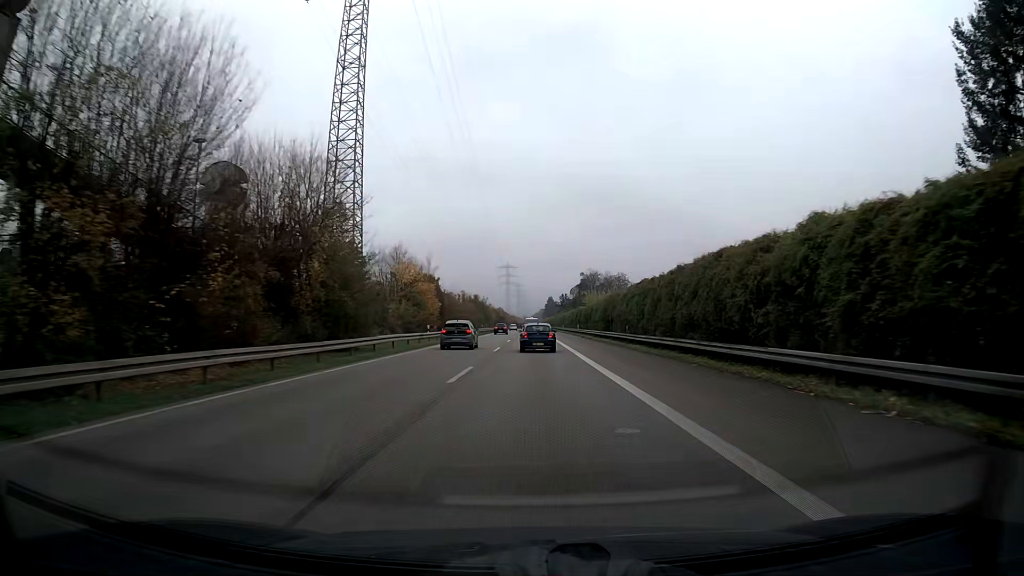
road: trunk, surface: asphalt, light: Day
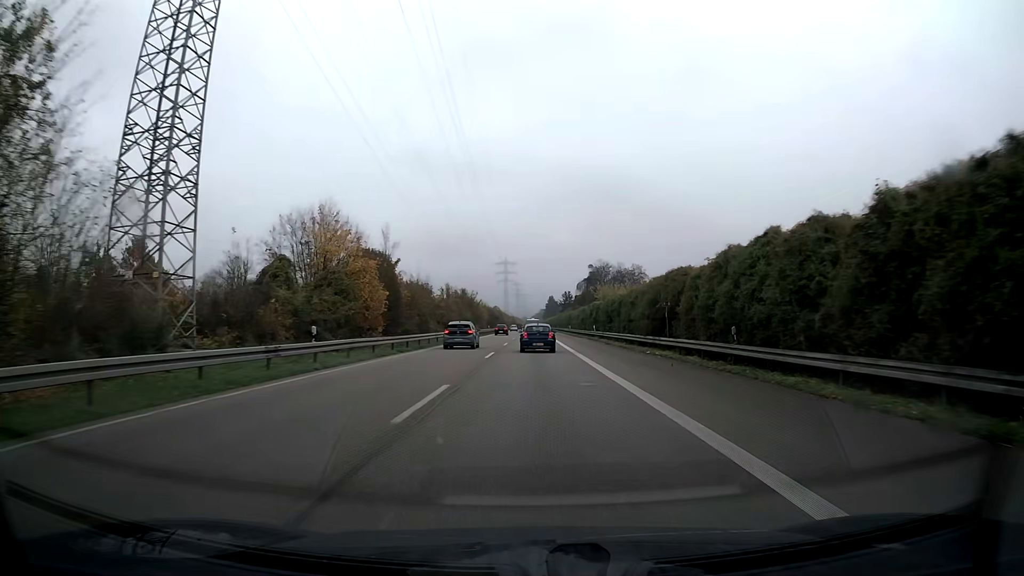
(0.0, +24.5) m; 0°
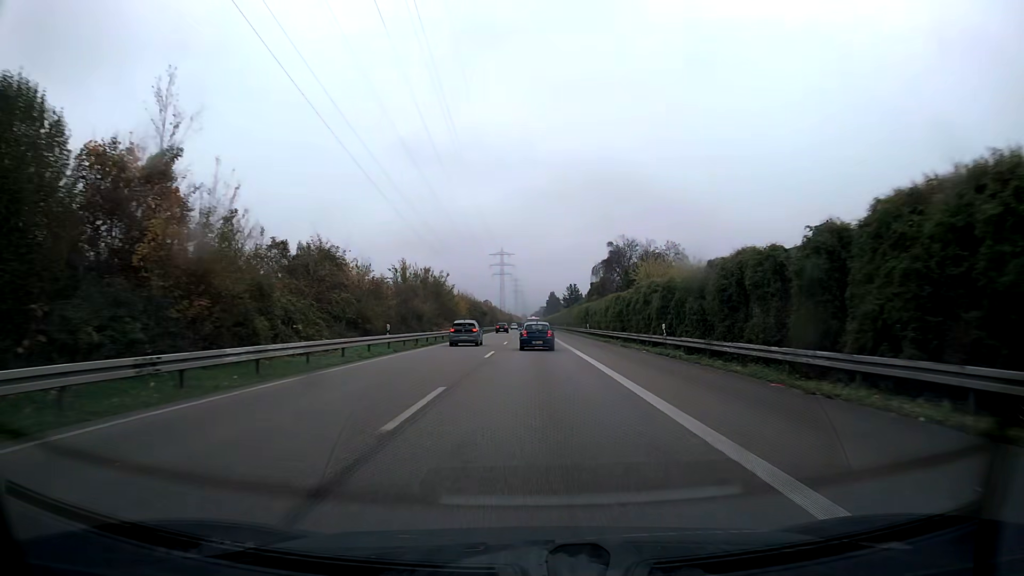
(+0.1, +37.1) m; 0°
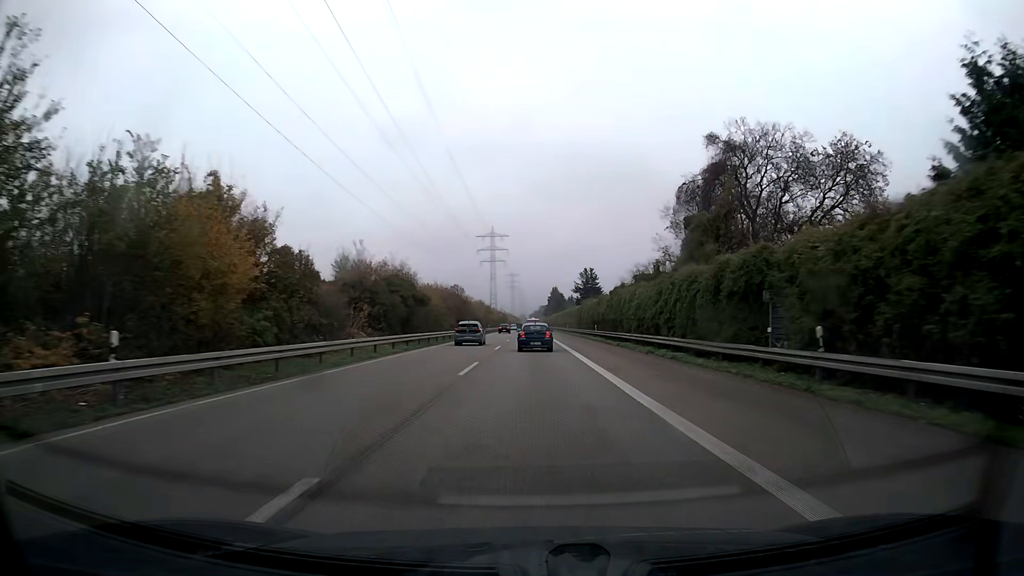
(0.0, +62.8) m; 0°
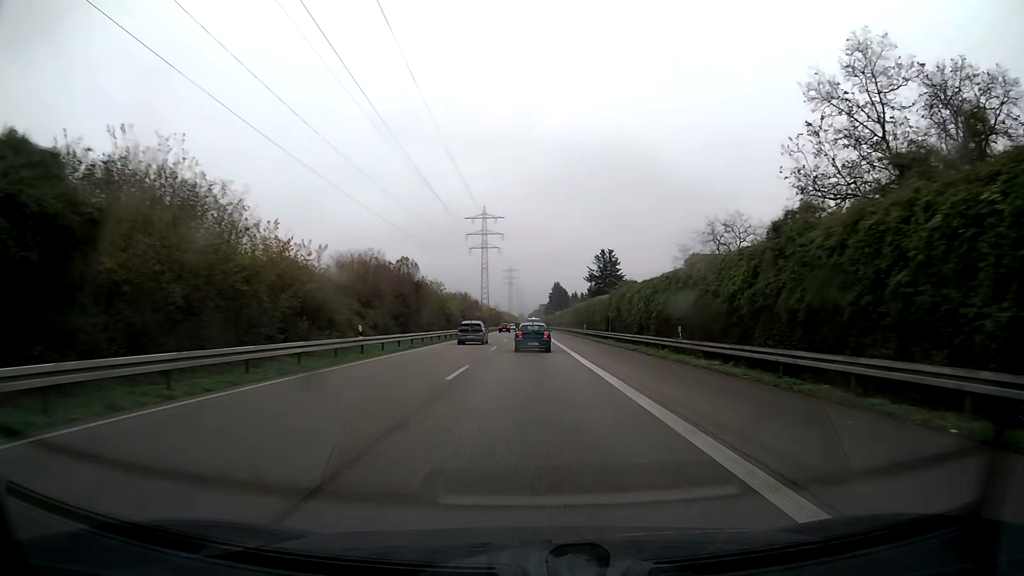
(0.0, +38.2) m; 0°
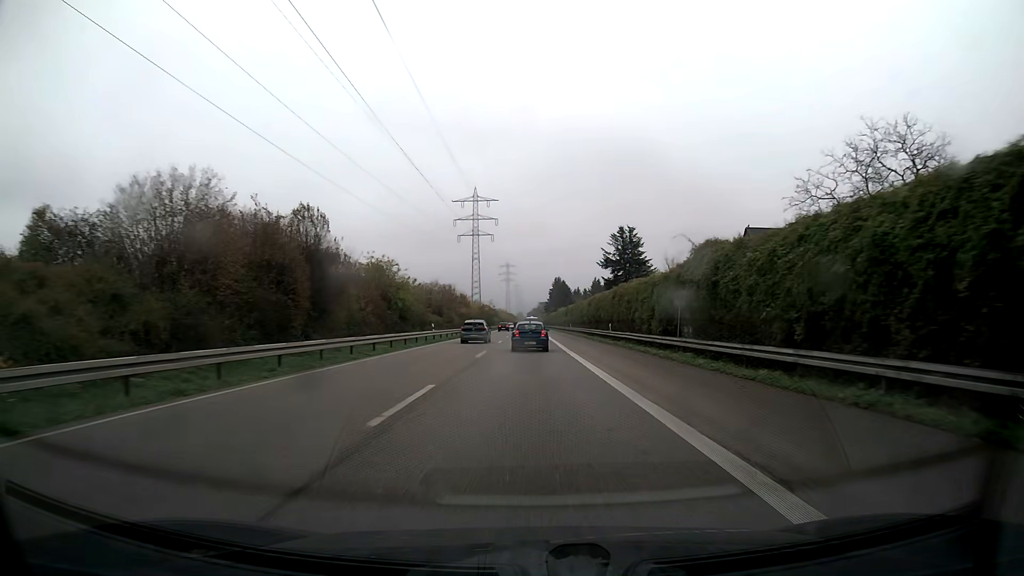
(0.0, +25.6) m; 0°
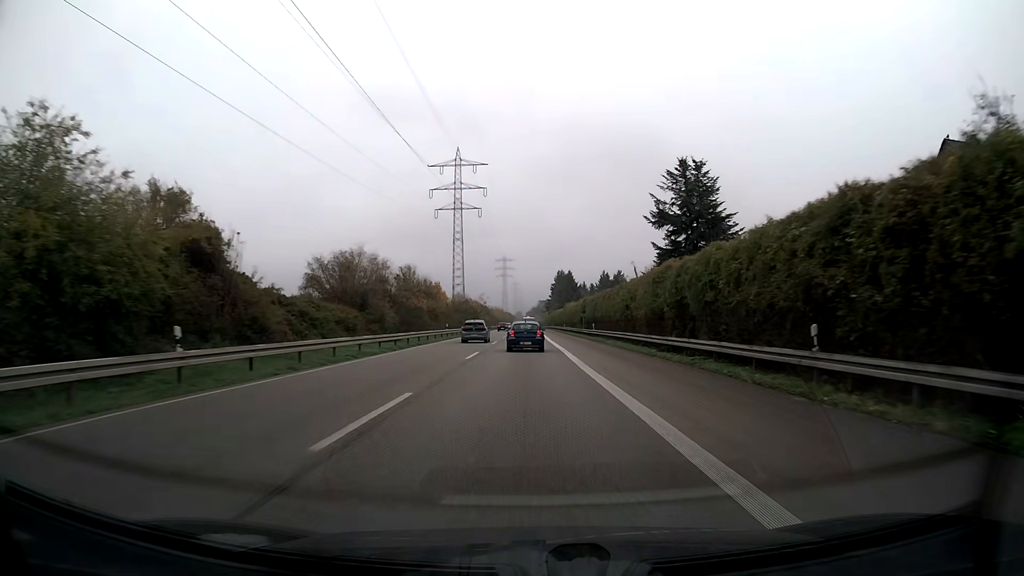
(+0.1, +37.7) m; 0°
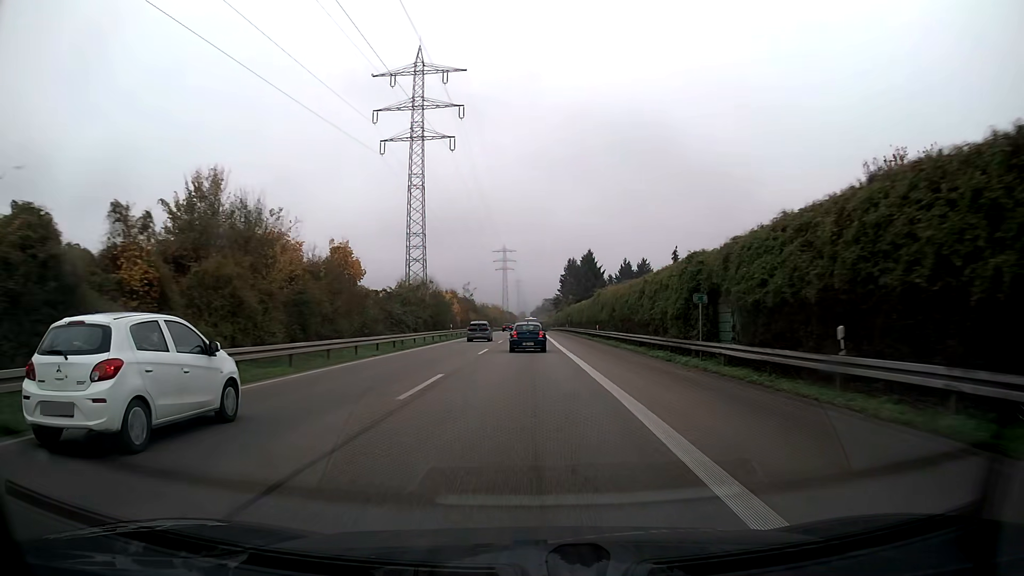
(-0.2, +49.4) m; 0°
